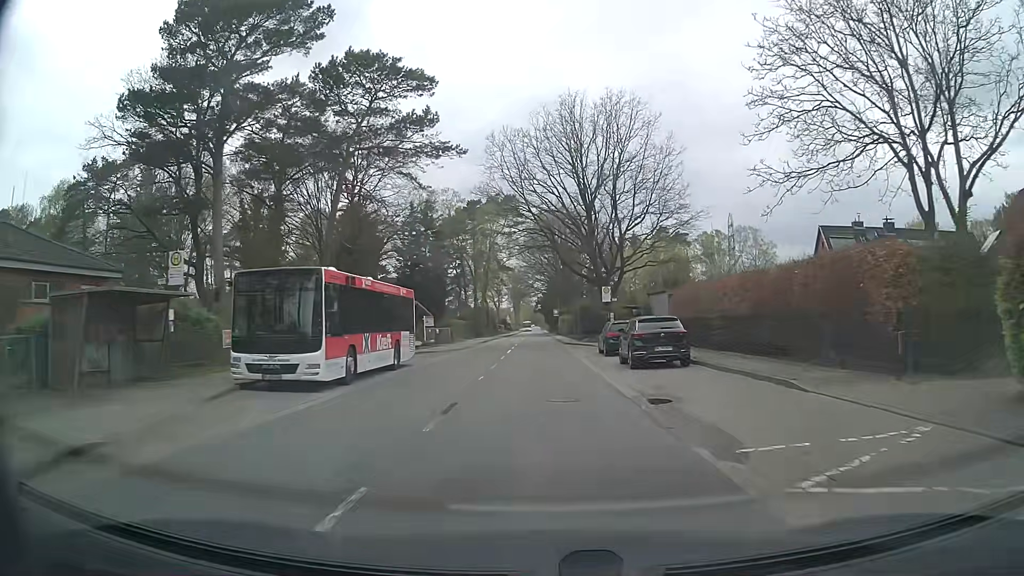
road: tertiary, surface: asphalt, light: Day
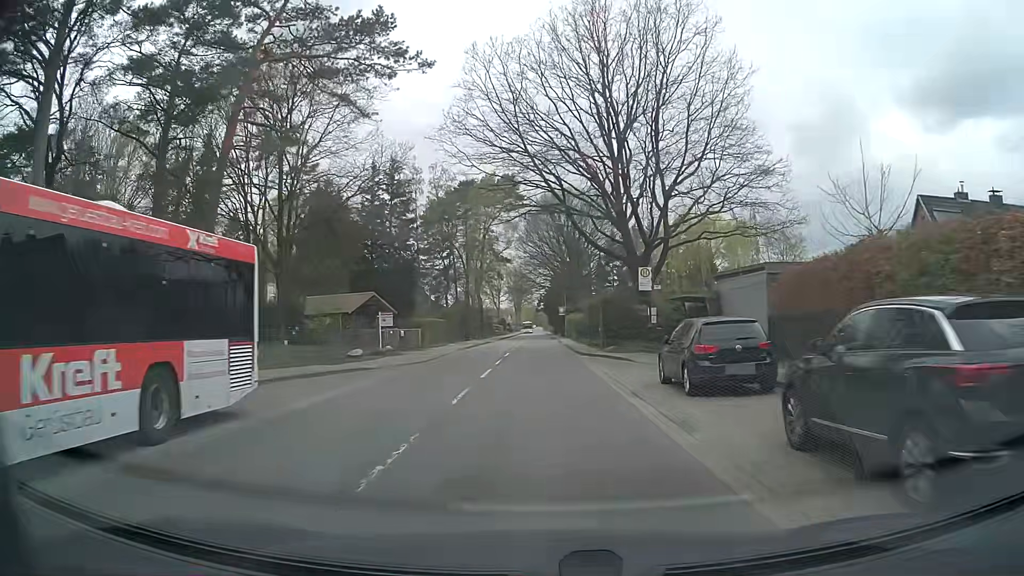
(-0.1, +15.7) m; -1°
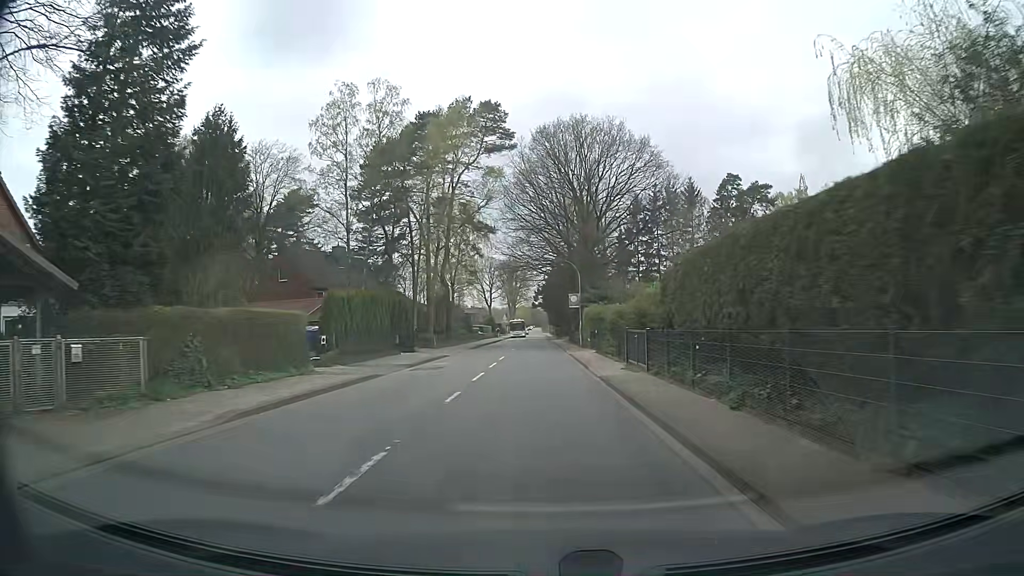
(+0.2, +31.5) m; +1°
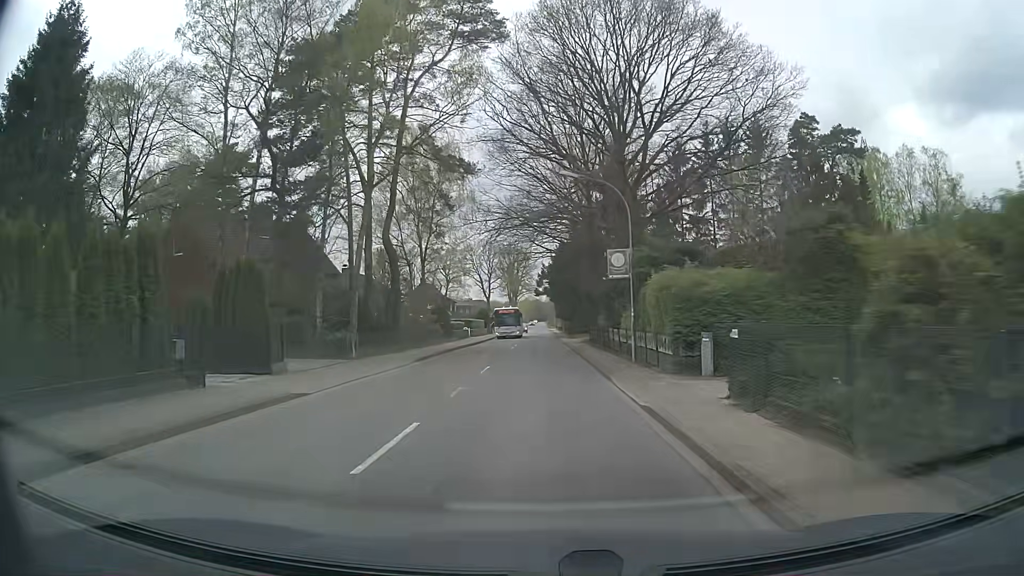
(-0.2, +23.6) m; -1°
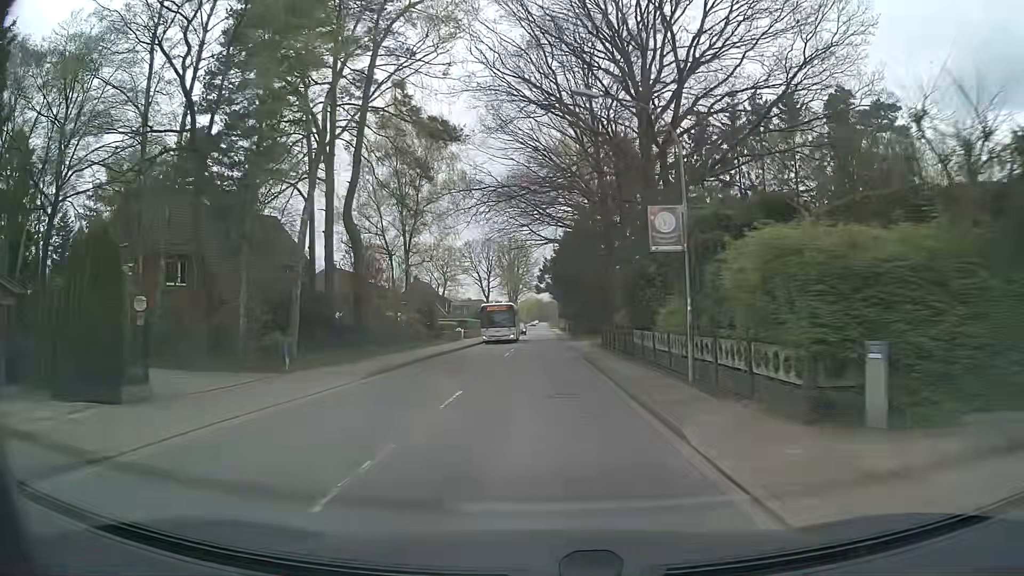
(0.0, +7.8) m; 0°
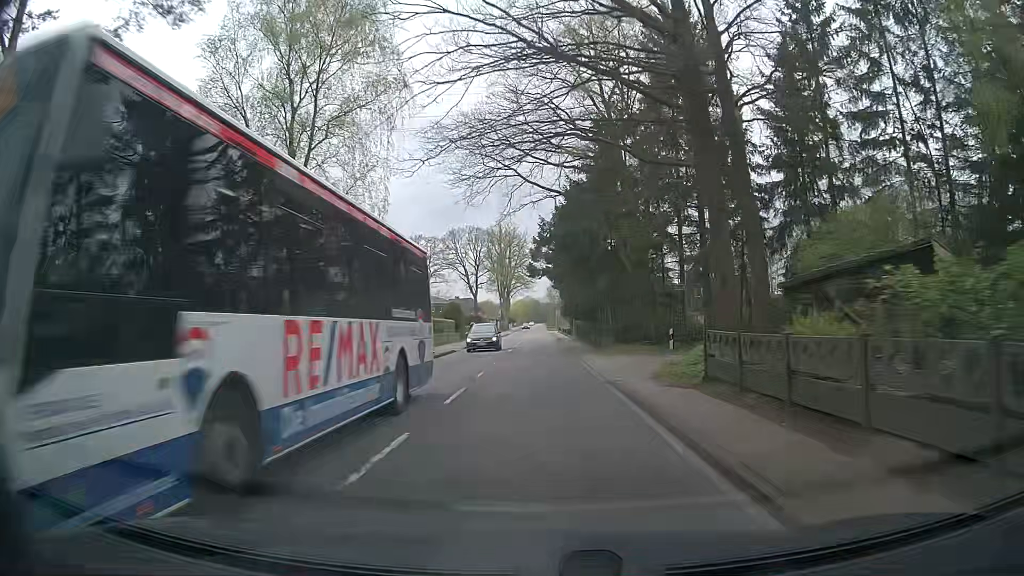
(+0.2, +23.7) m; 0°
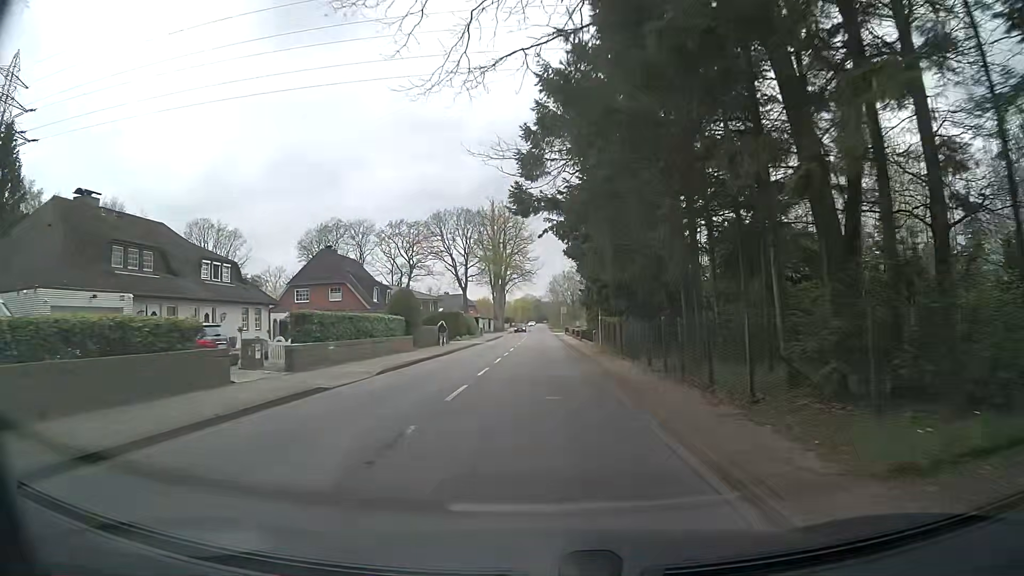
(+0.2, +24.3) m; -1°
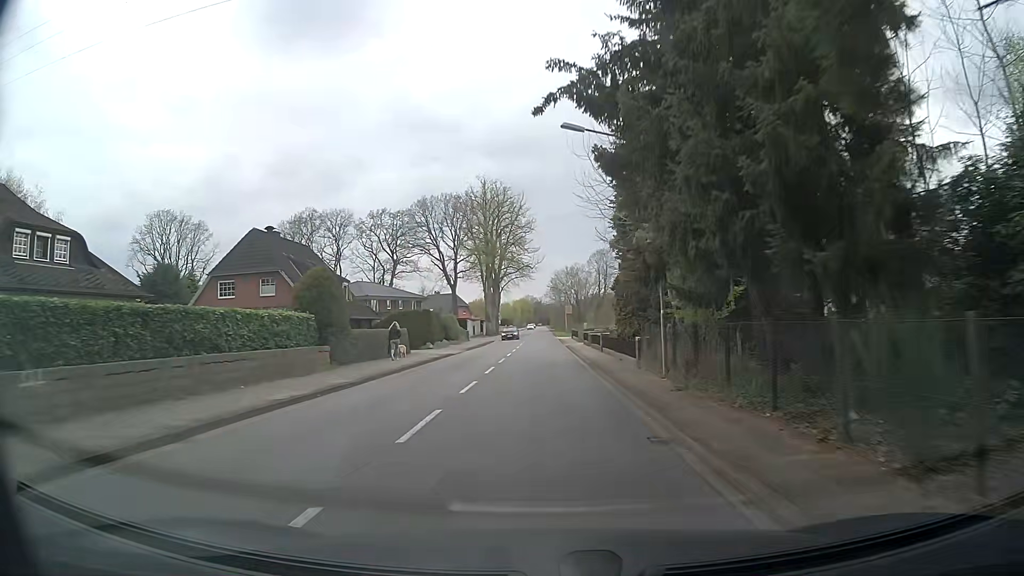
(+0.2, +16.6) m; +1°
(0, +10) (0, +20) (0, +30) (0, +40) (0, +50) (0, +60) (0, +70) (0, +80) (0, +90) (0, +100) m
